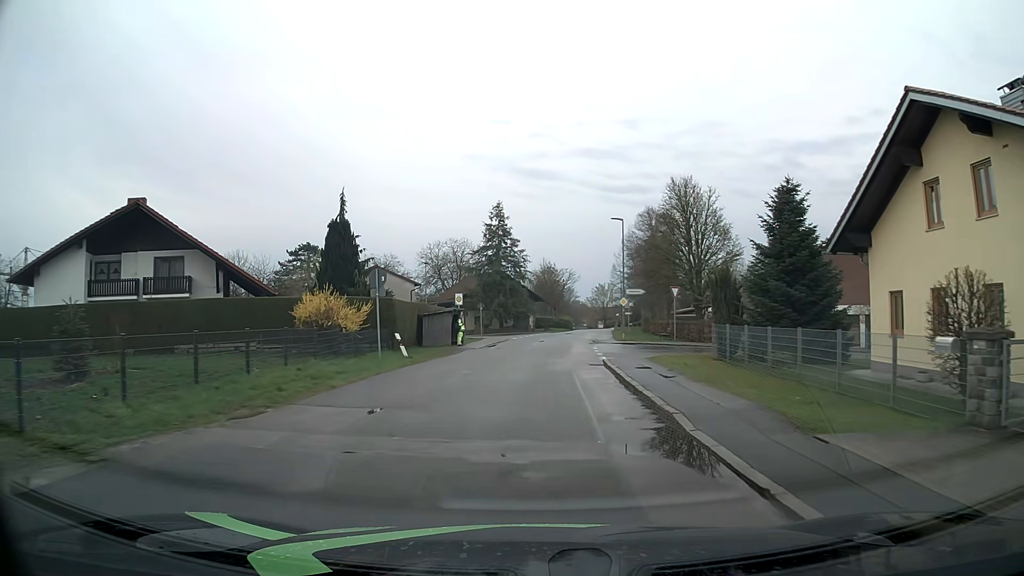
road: residential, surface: asphalt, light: Day
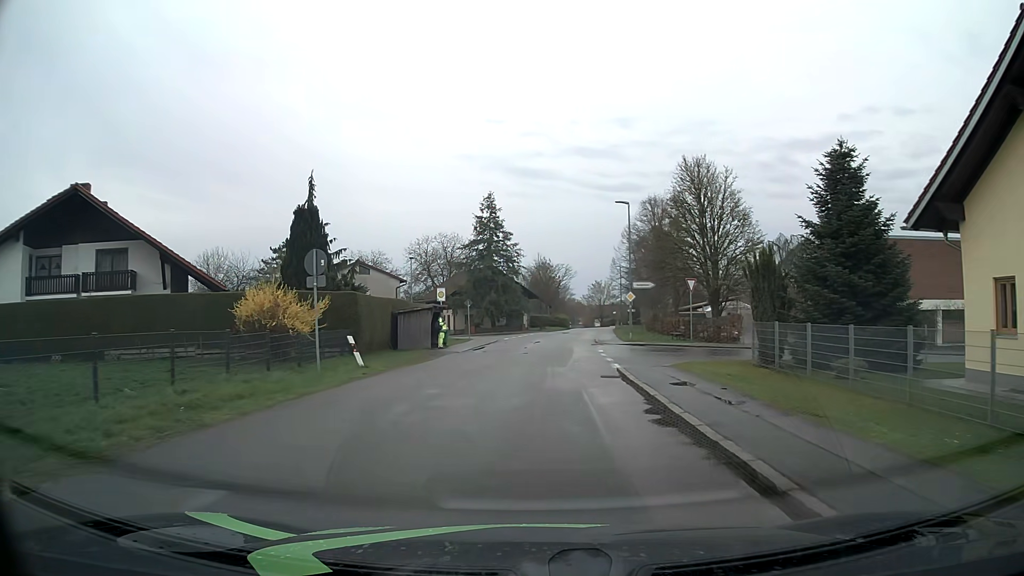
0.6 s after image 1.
(0.0, +5.5) m; 0°
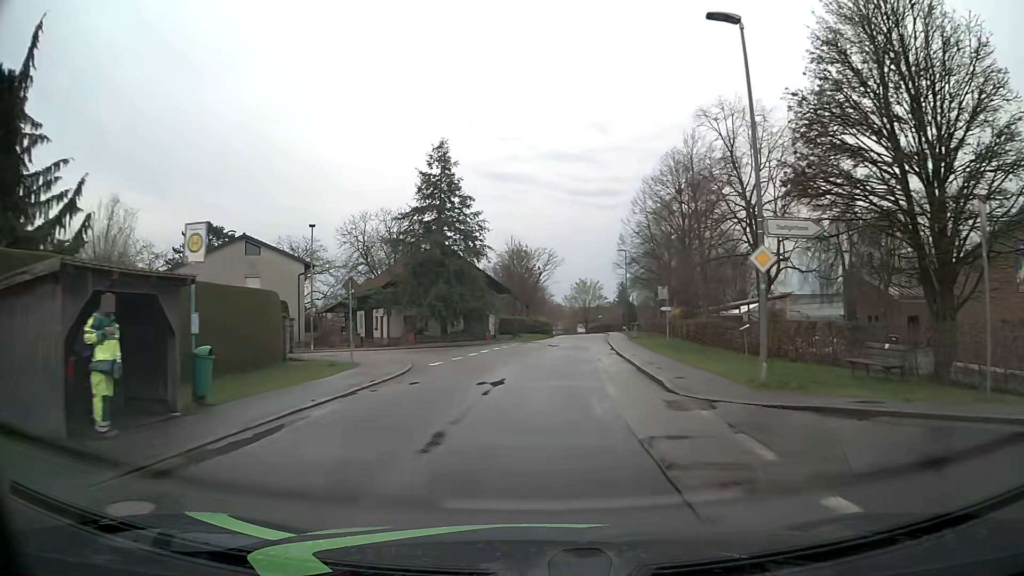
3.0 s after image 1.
(+0.5, +25.1) m; +2°
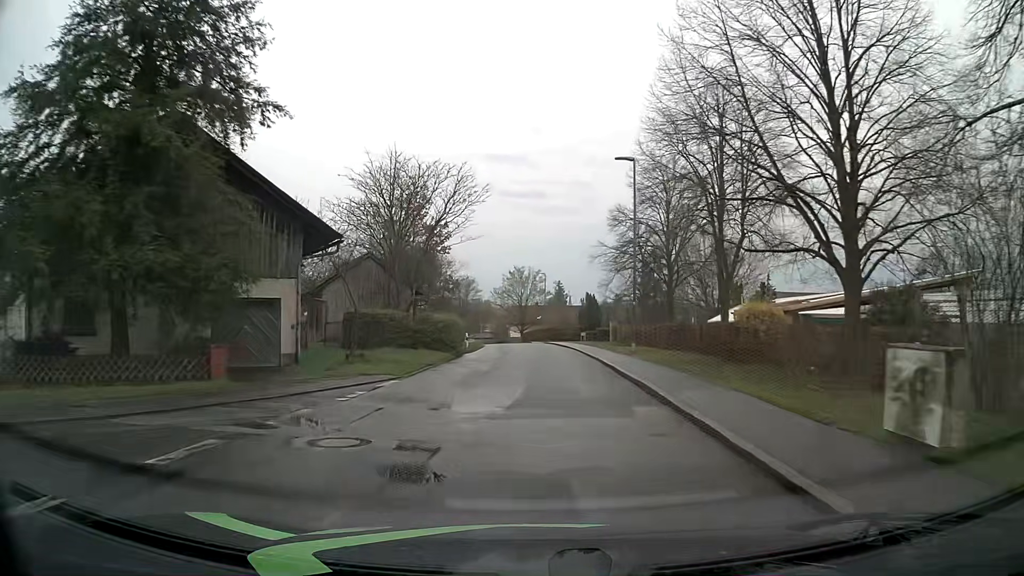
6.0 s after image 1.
(+2.1, +36.8) m; +6°
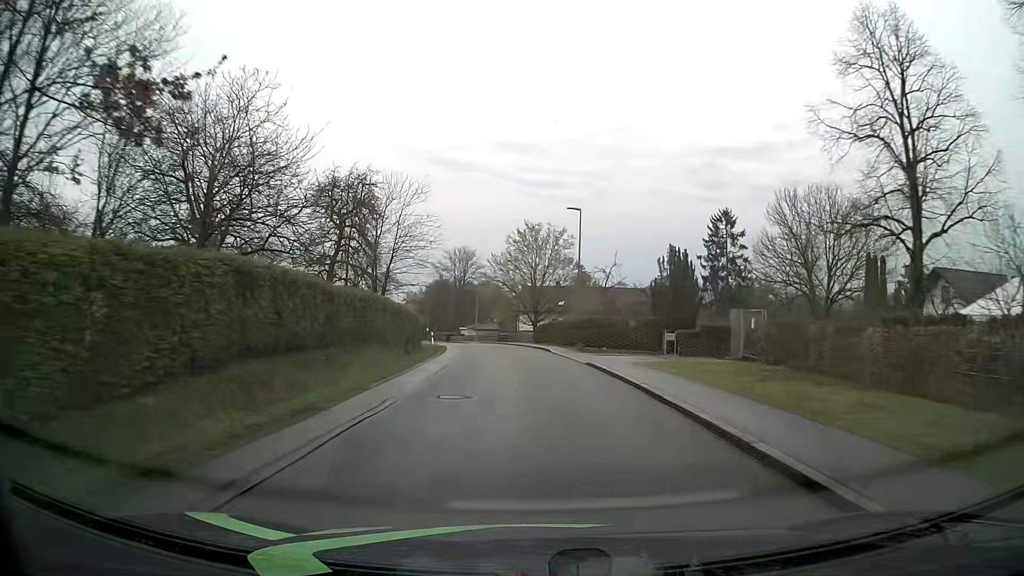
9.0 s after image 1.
(+0.1, +39.1) m; -1°
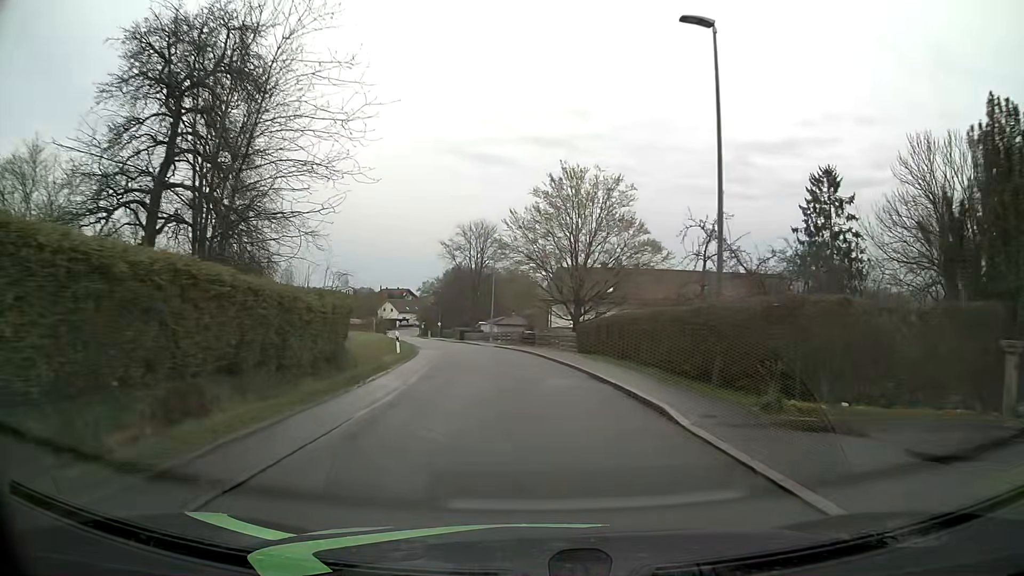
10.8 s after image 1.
(-0.6, +24.3) m; -3°
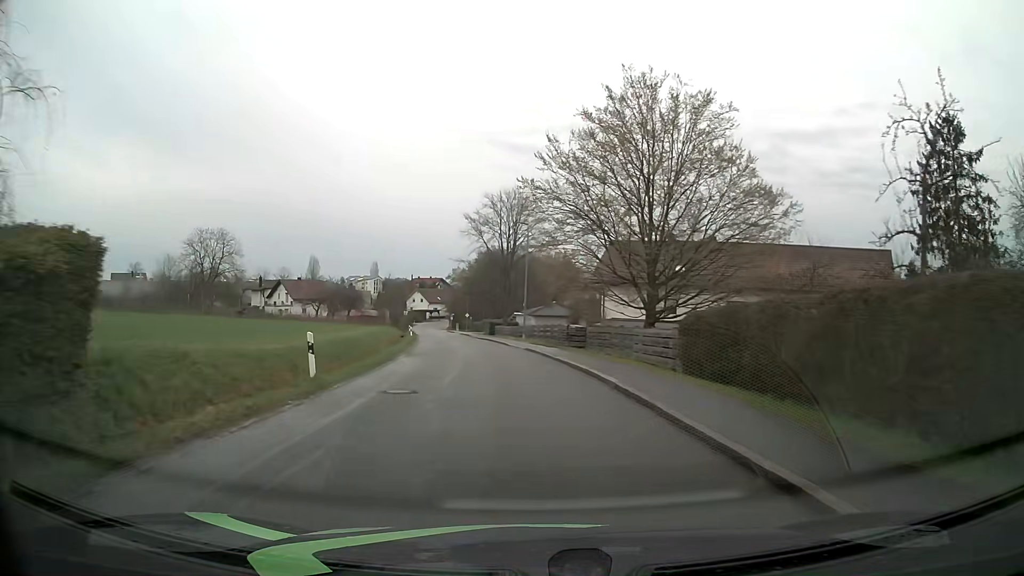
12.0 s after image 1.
(-0.4, +16.5) m; -3°
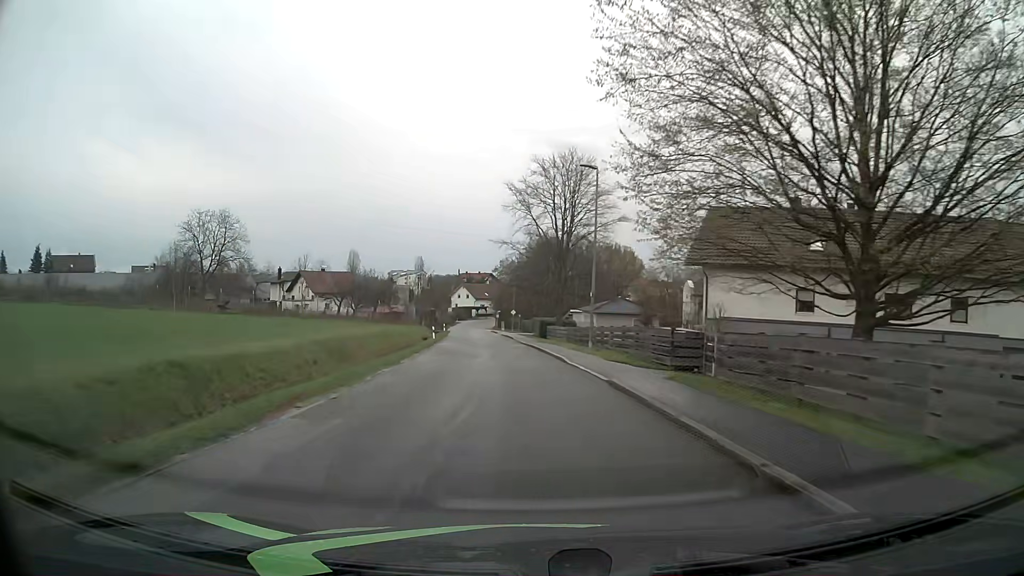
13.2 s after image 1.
(-0.7, +16.8) m; -5°
(0, +10) (-1, +20) (-1, +30) (-2, +40) (-3, +50) (-4, +60) (-5, +70) (-6, +80) (-7, +90) (-8, +100) m
